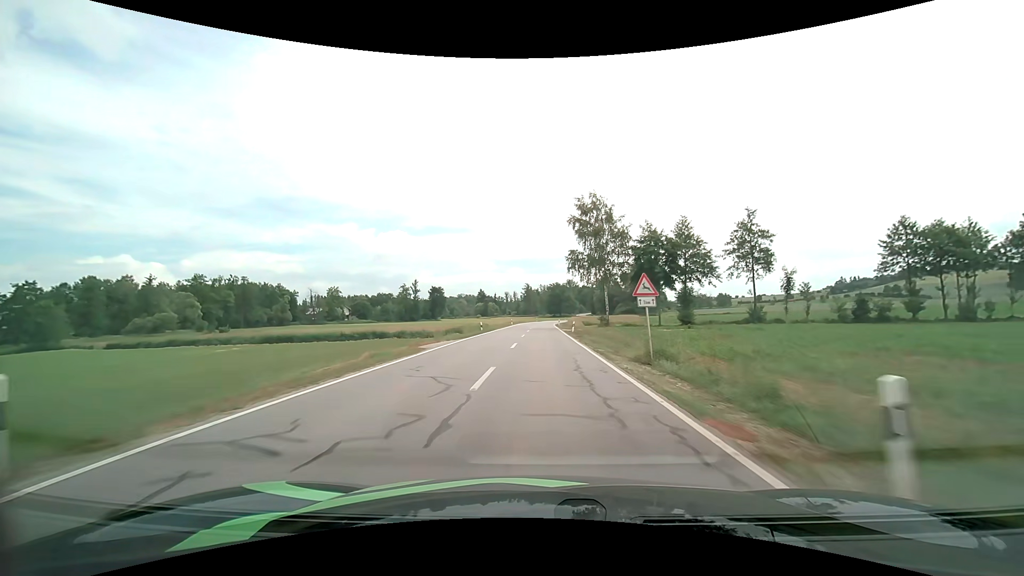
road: secondary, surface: asphalt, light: Day
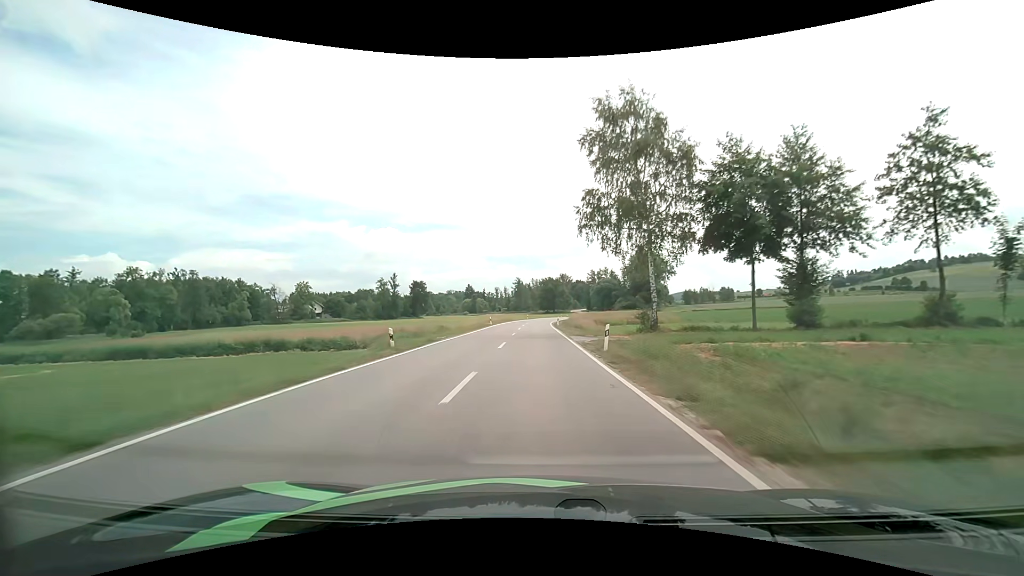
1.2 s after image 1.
(+0.2, +25.0) m; +1°
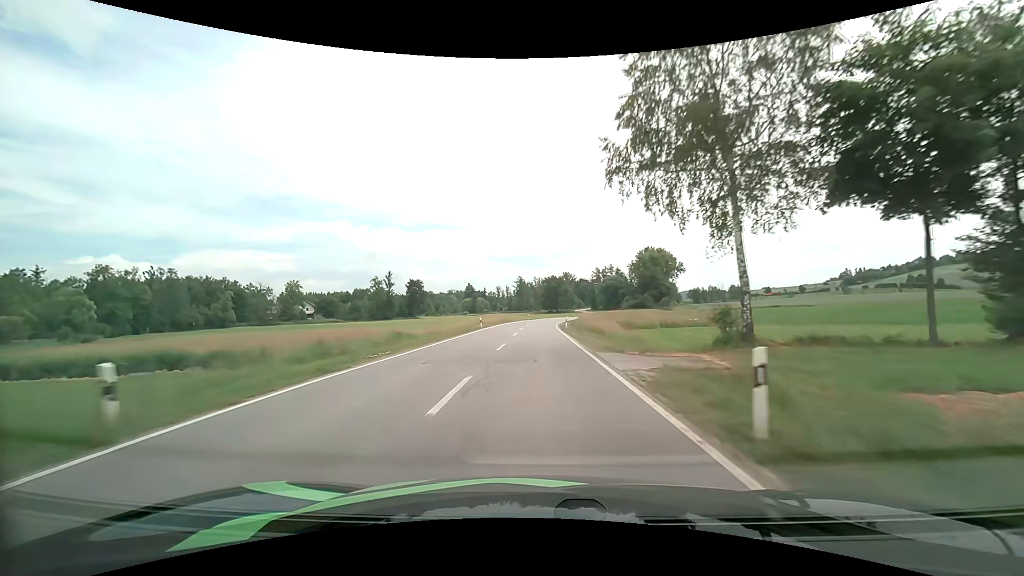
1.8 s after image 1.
(0.0, +12.4) m; 0°
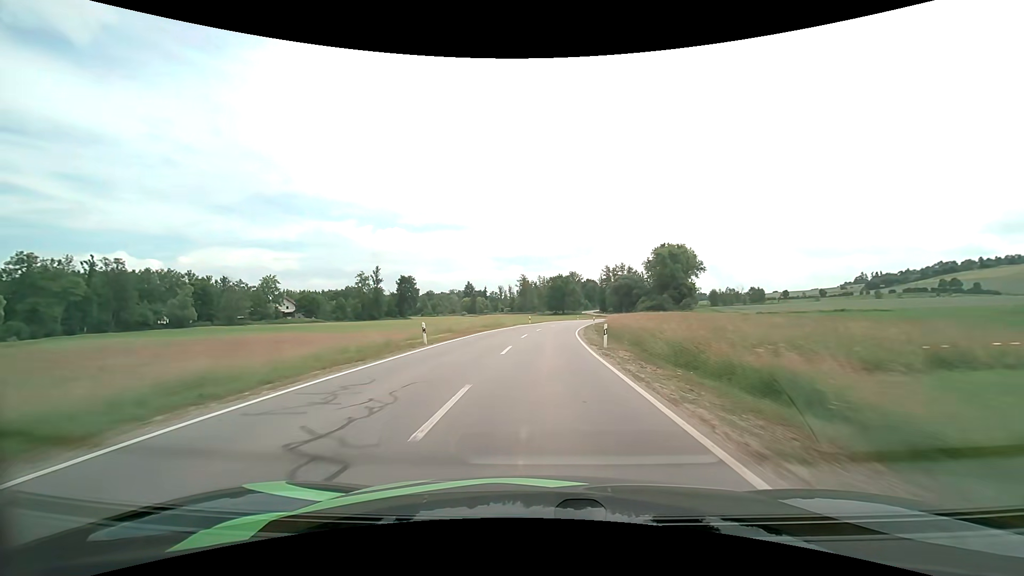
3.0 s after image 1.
(-0.1, +24.4) m; 0°
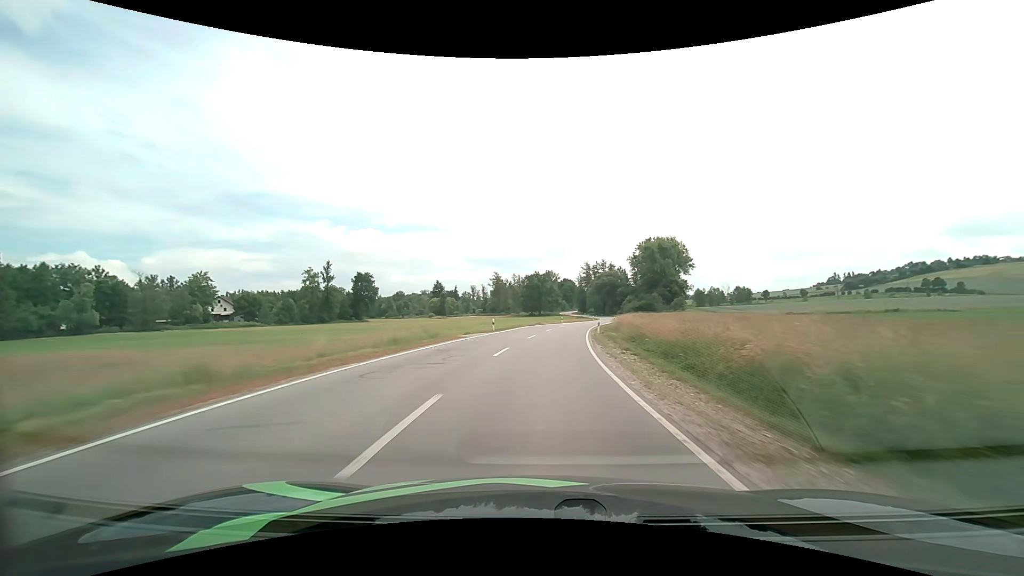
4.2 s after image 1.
(+0.4, +24.0) m; +3°
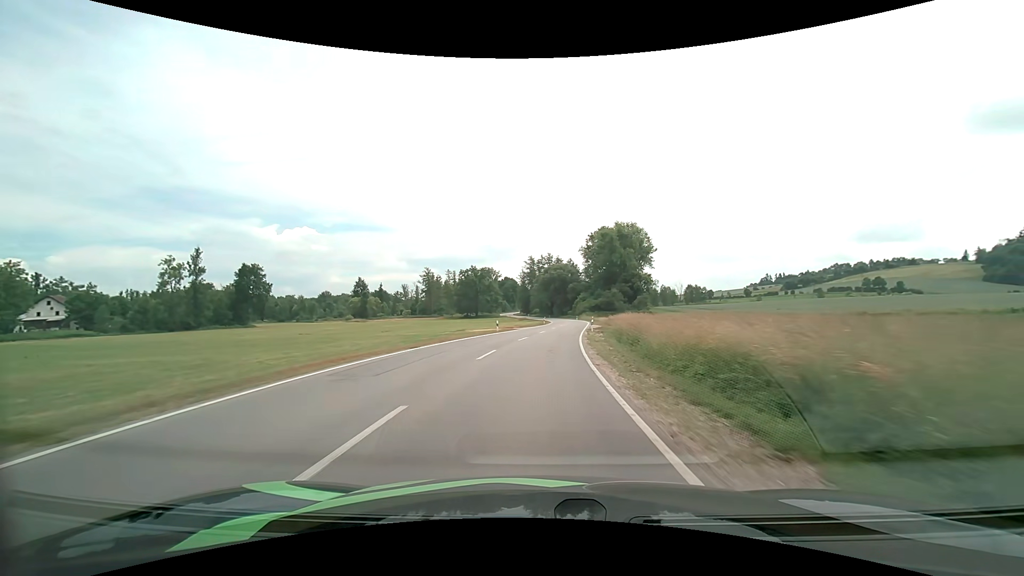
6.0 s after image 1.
(+2.1, +35.3) m; +7°
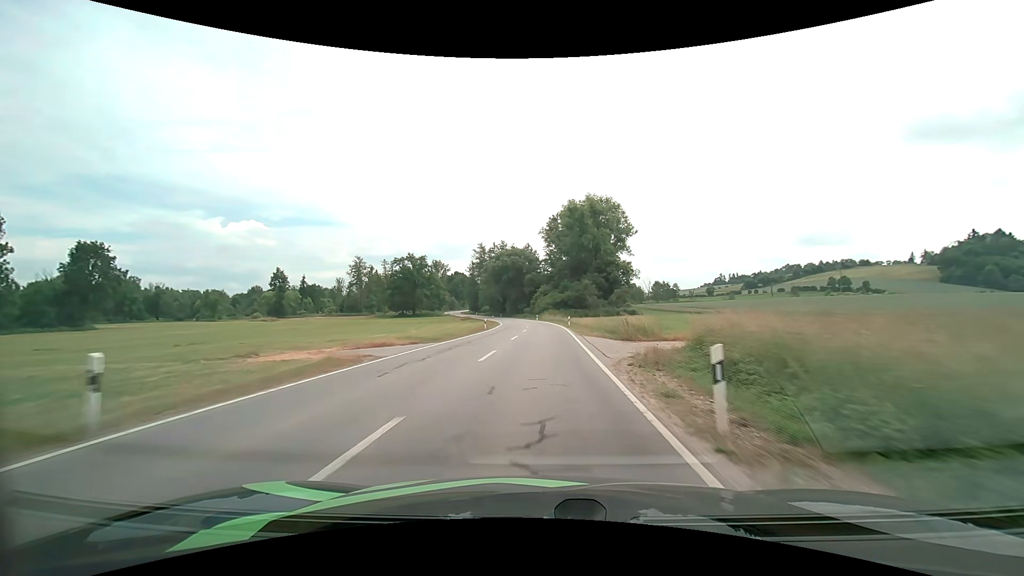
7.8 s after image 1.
(+1.6, +35.4) m; +5°
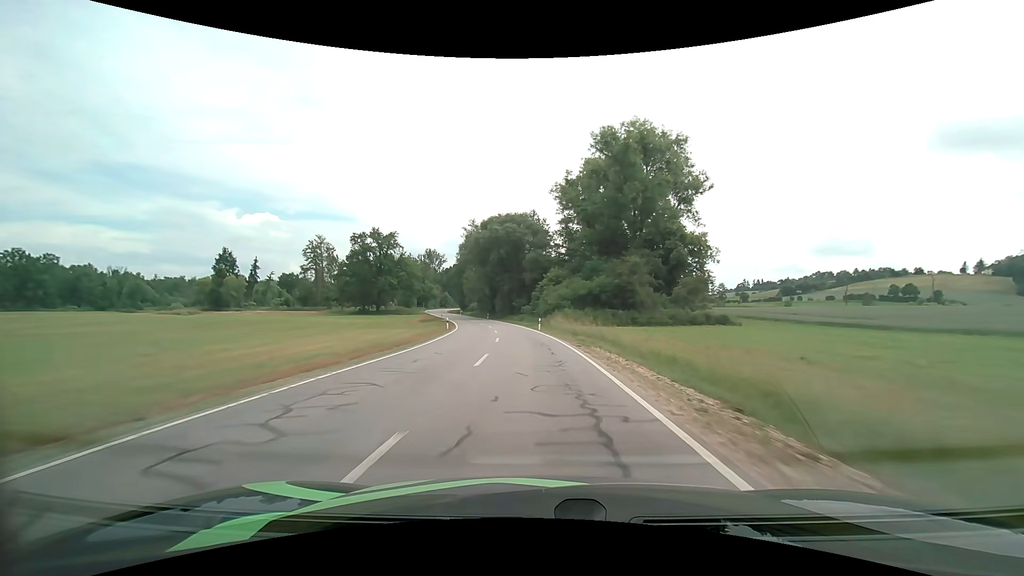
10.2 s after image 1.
(+0.7, +46.9) m; -1°
(0, +10) (0, +20) (-1, +30) (-2, +40) (-3, +50) (-5, +60) (-7, +69) (-10, +79) (-12, +89) (-15, +98) m
